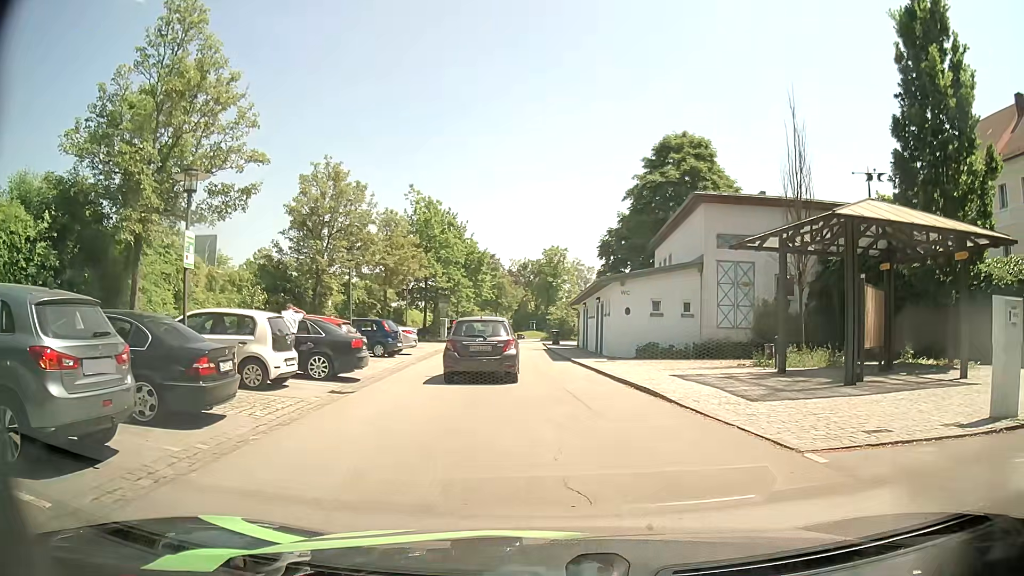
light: Day
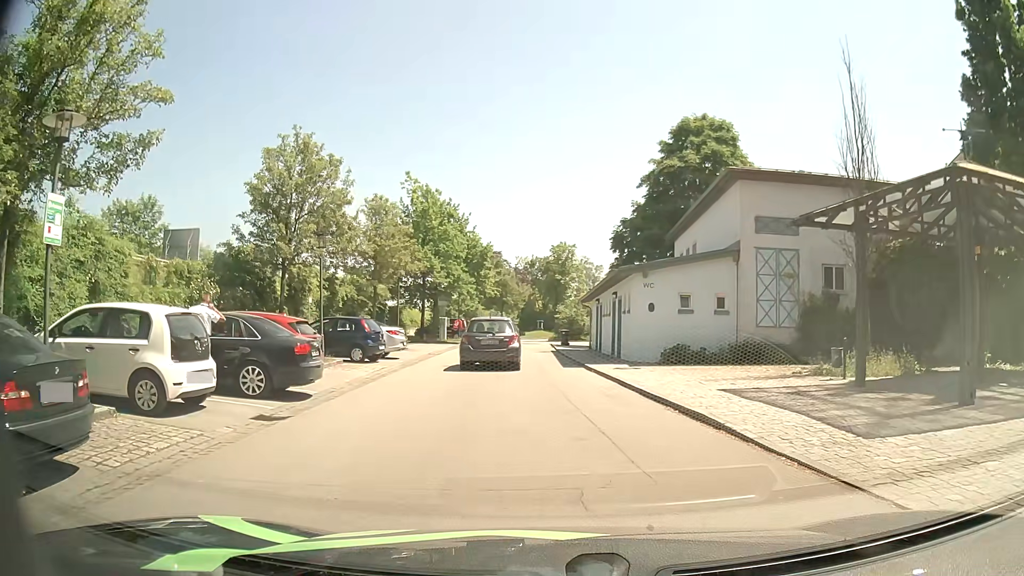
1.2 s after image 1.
(-0.1, +4.1) m; -1°
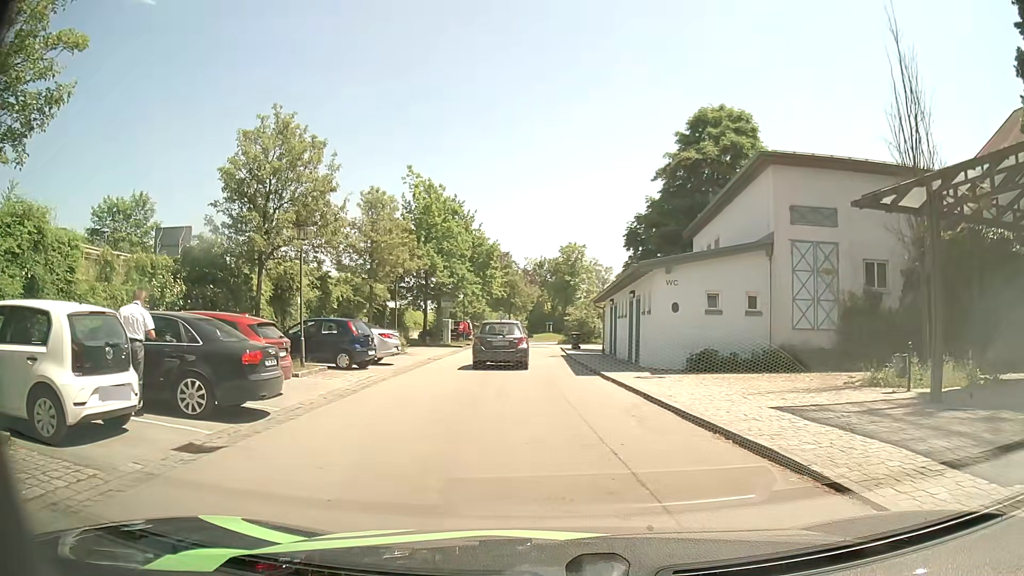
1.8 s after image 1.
(0.0, +2.5) m; -1°
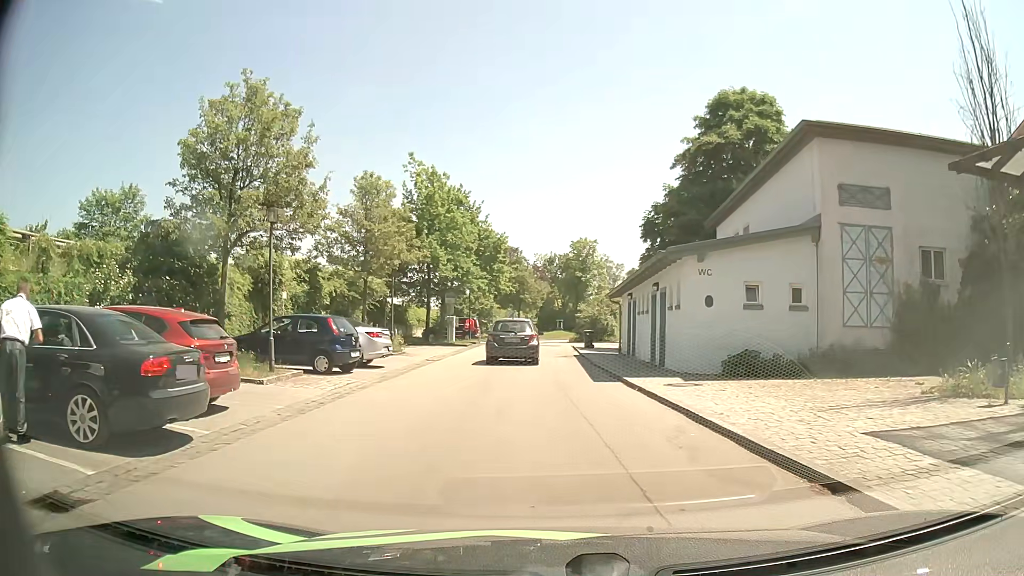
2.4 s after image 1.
(0.0, +2.8) m; -1°
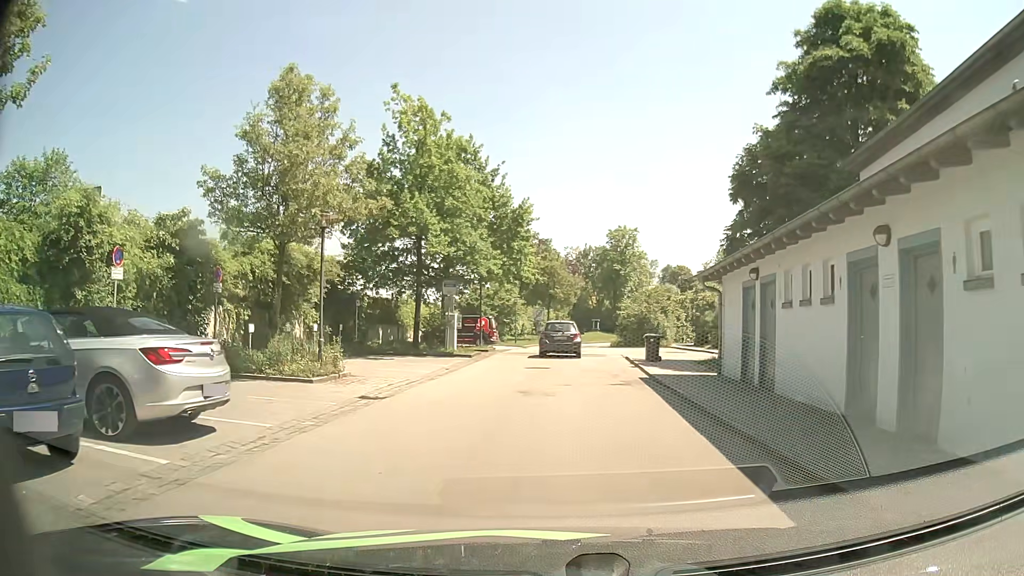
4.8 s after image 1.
(-0.4, +12.3) m; -3°
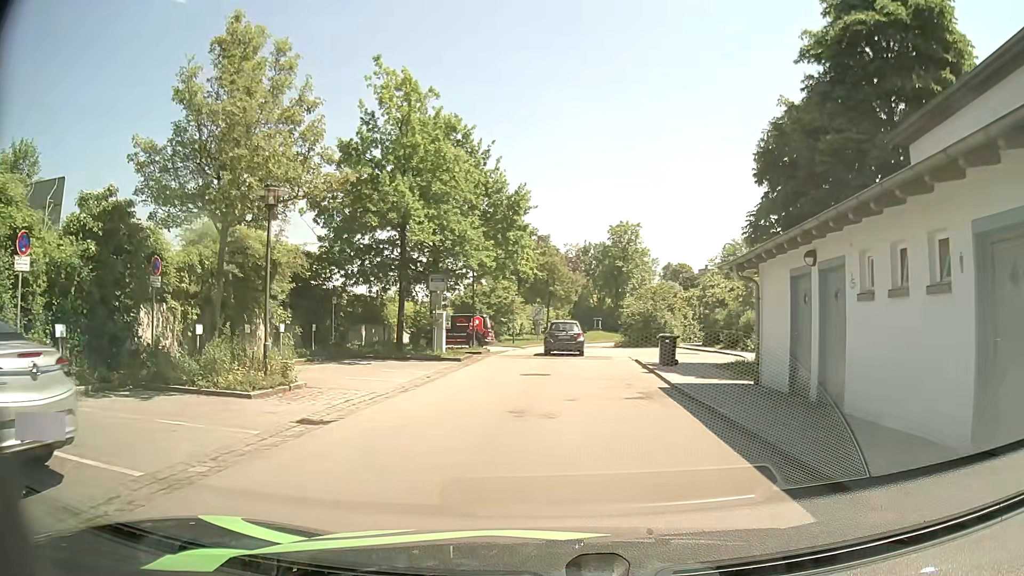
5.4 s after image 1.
(0.0, +3.2) m; 0°
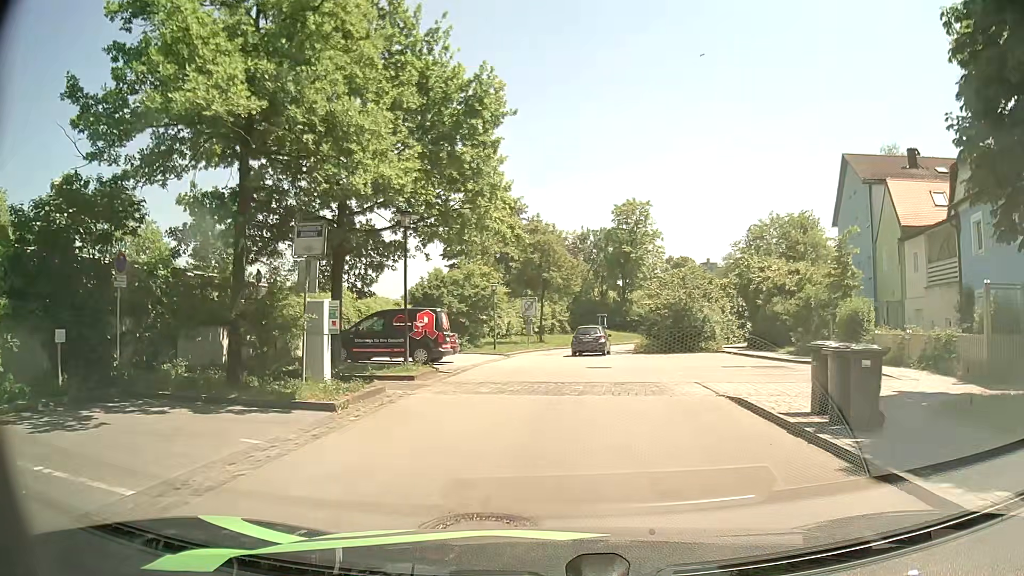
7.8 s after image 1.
(+0.2, +13.5) m; 0°
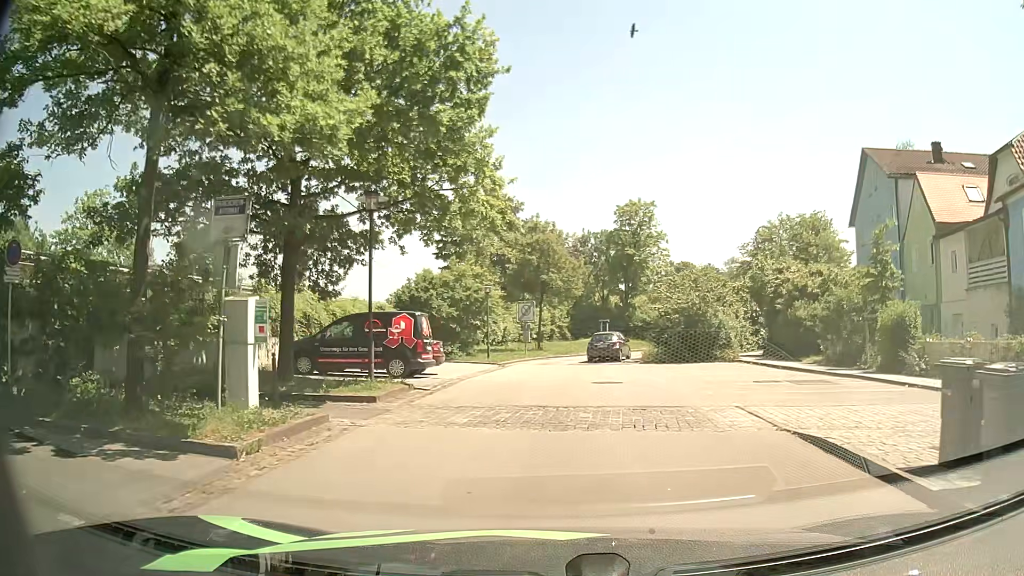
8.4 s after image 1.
(+0.1, +3.3) m; +1°
